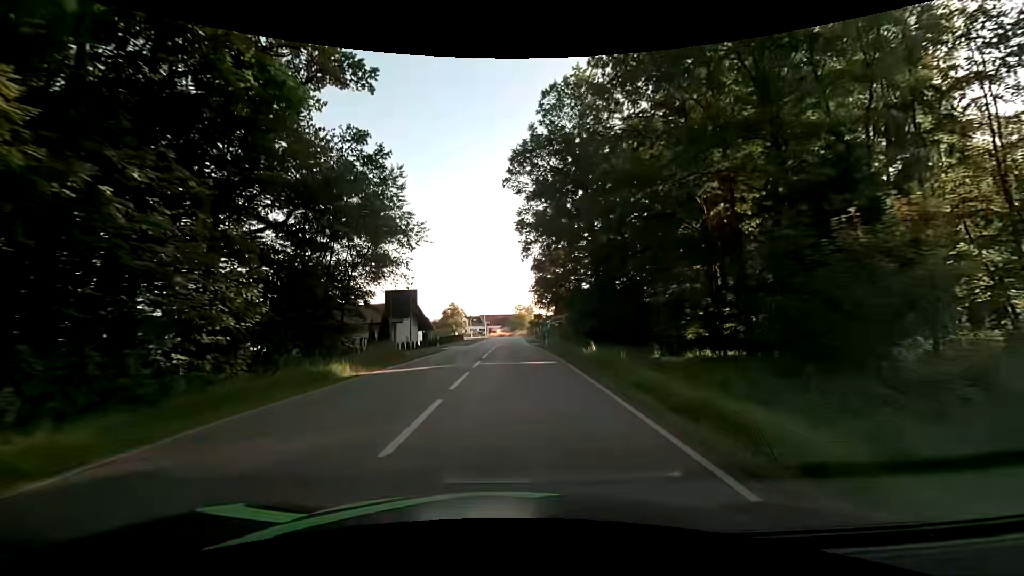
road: secondary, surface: asphalt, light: Day
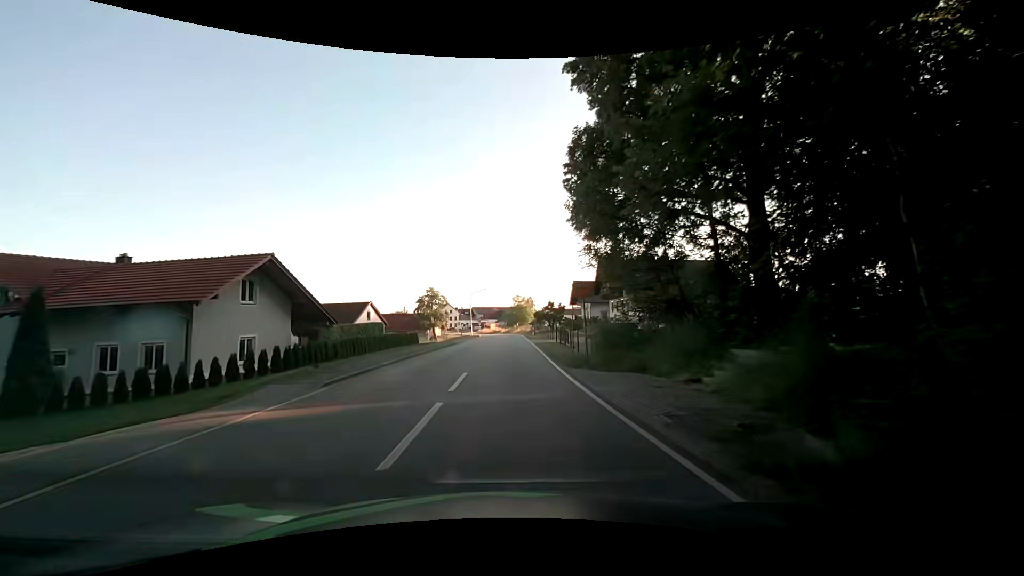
(-0.3, +35.1) m; -1°
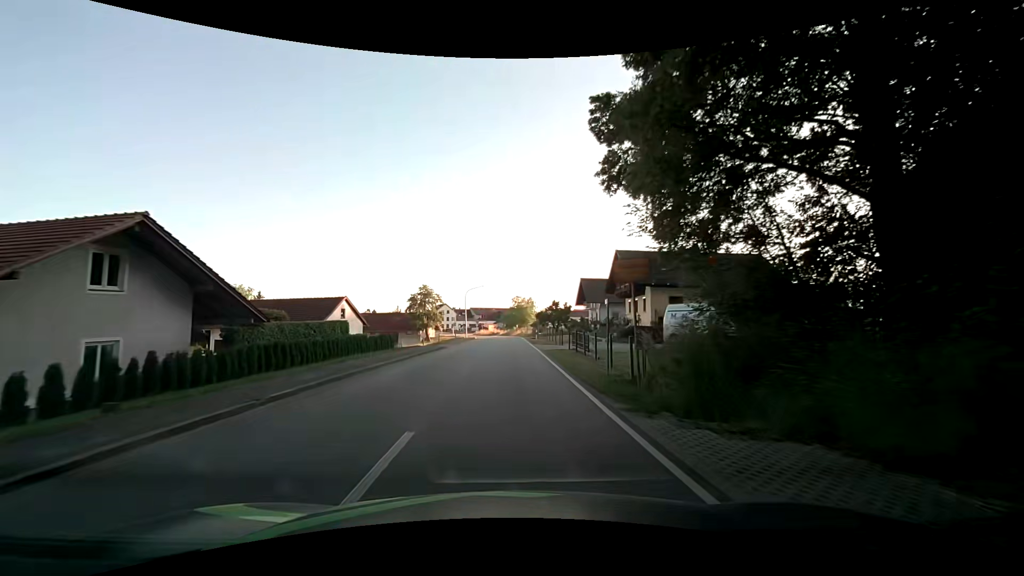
(0.0, +8.2) m; 0°
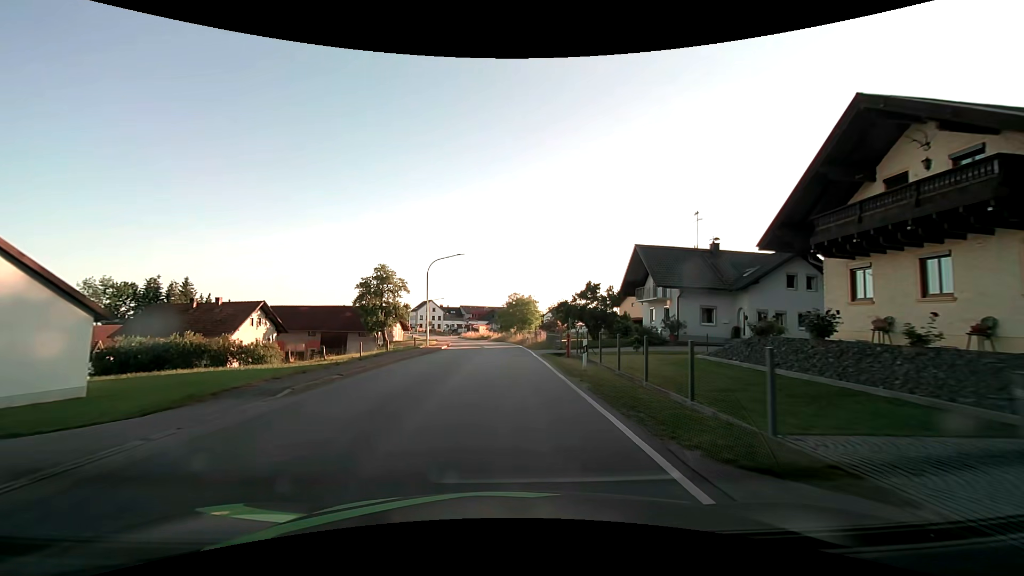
(+0.5, +31.8) m; +1°
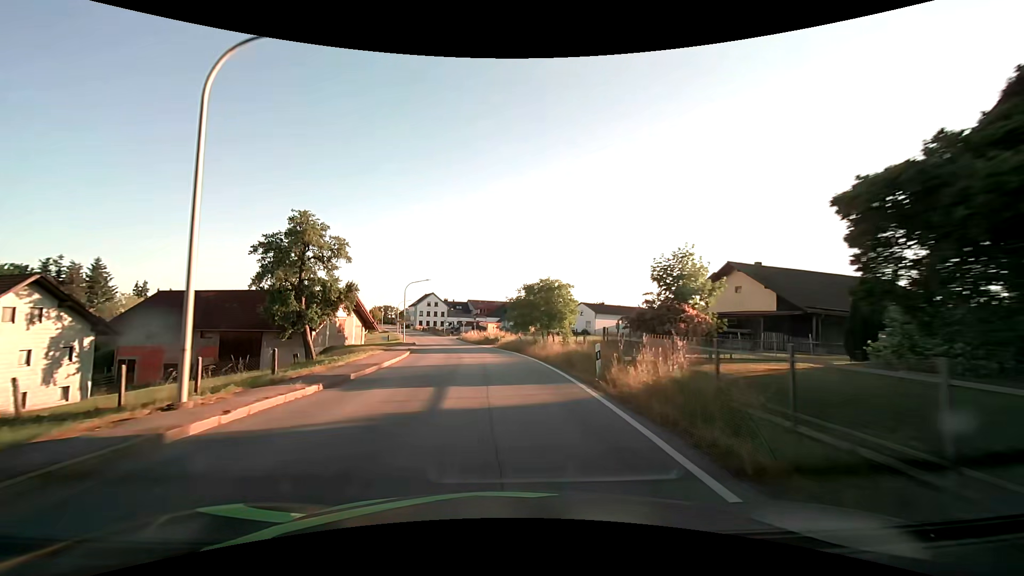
(-0.3, +31.0) m; -2°
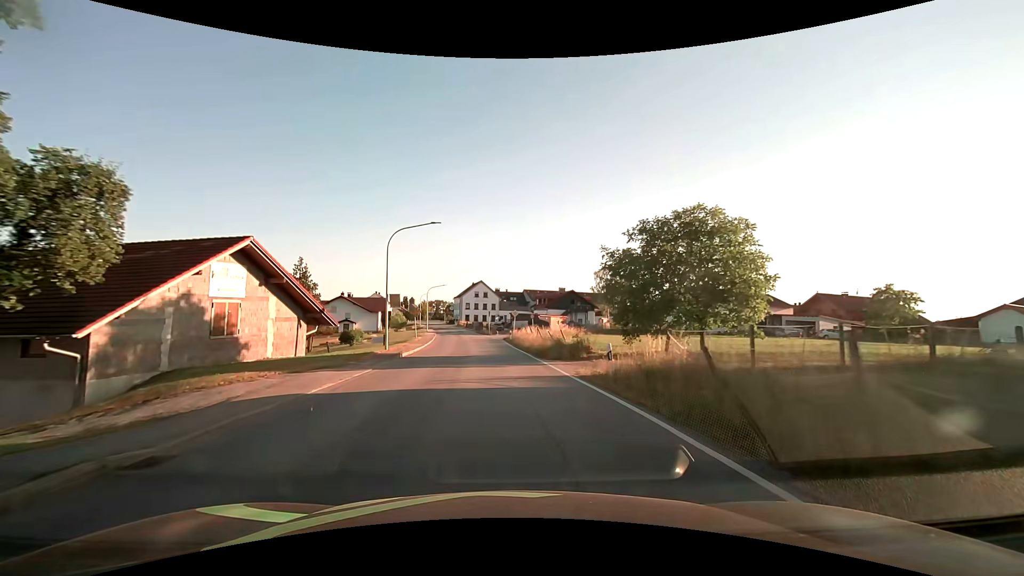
(-1.6, +30.9) m; -7°
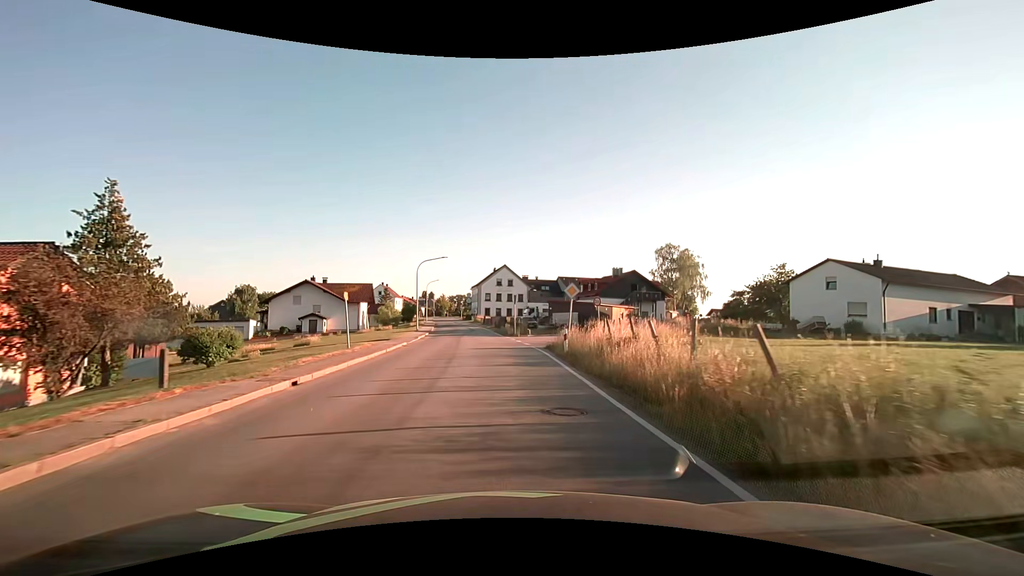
(-0.8, +28.8) m; -3°
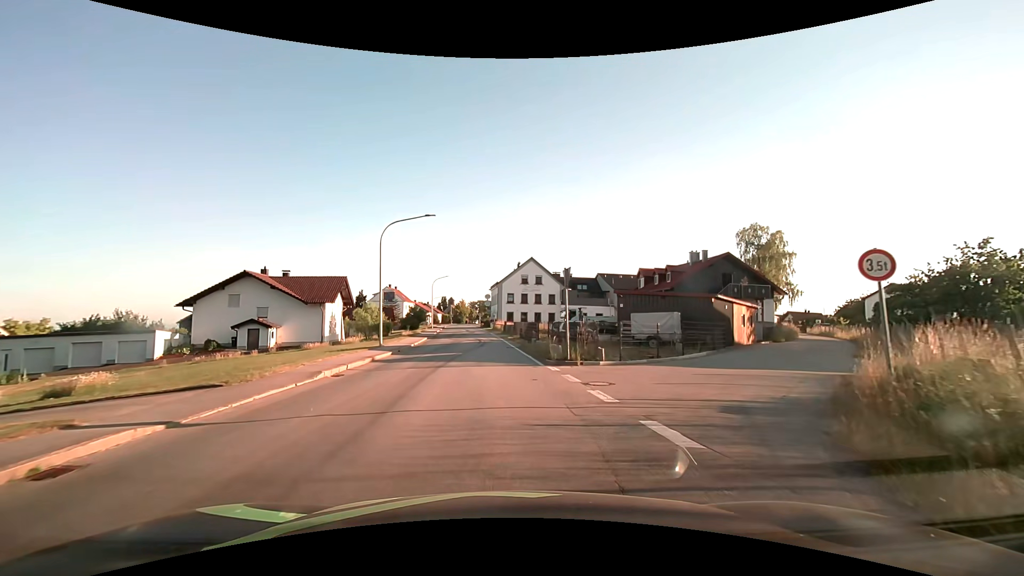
(-0.5, +21.9) m; -2°
(0, +10) (-1, +20) (-2, +30) (-3, +40) (-3, +50) (-4, +60) (-5, +70) (-6, +80) (-7, +90) (-9, +100) m
